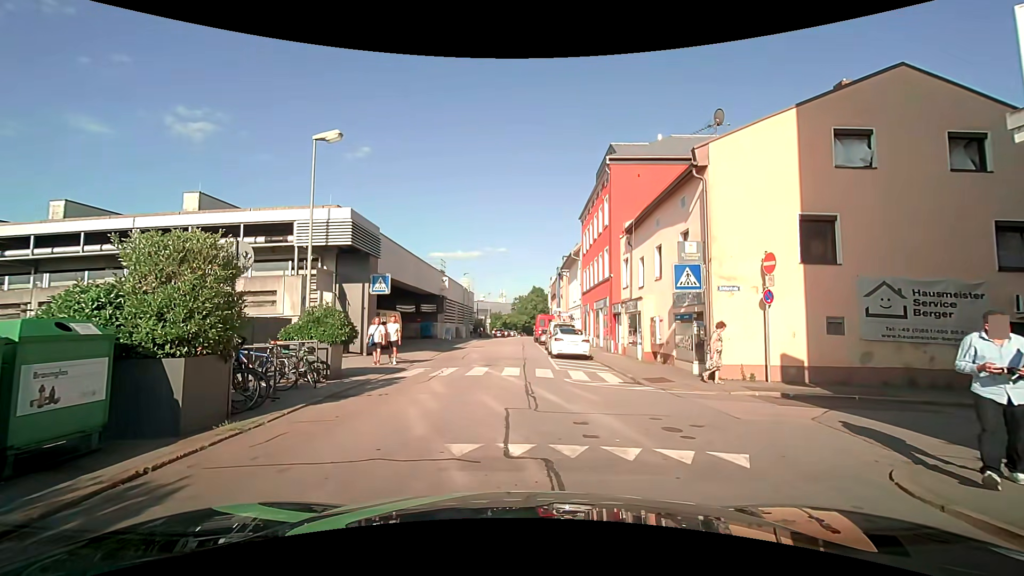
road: residential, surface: asphalt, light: Day
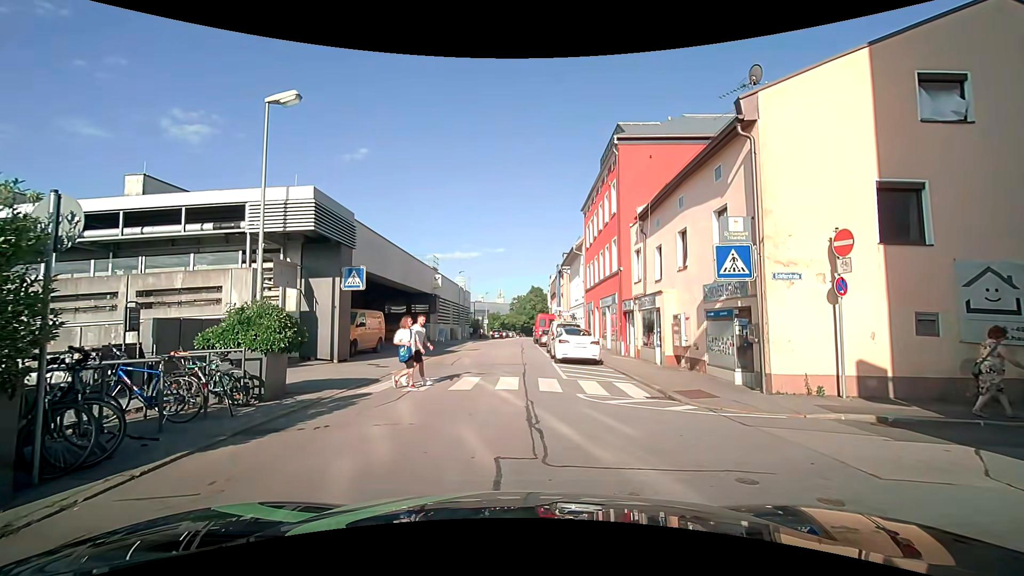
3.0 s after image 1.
(+0.1, +3.1) m; +2°
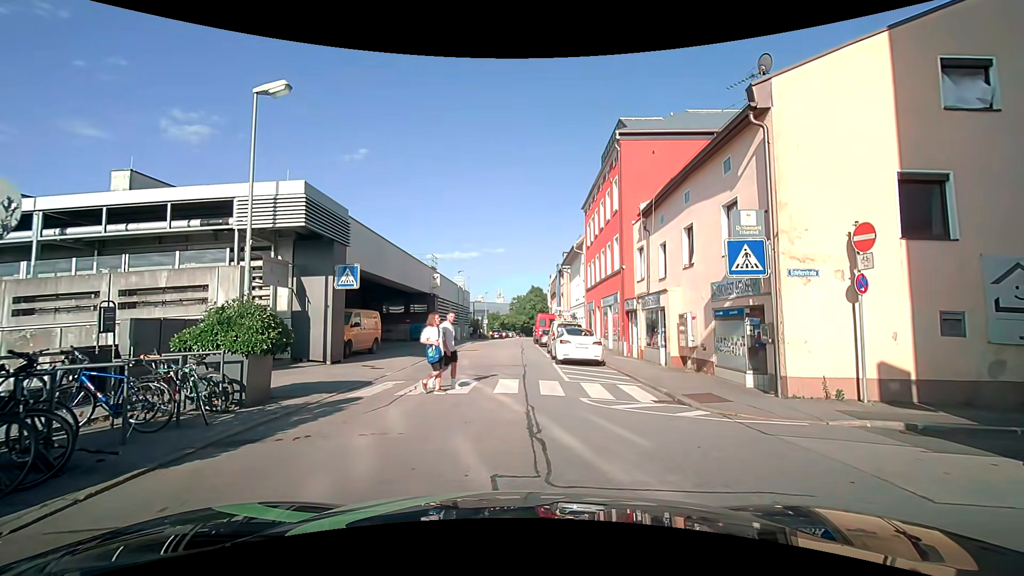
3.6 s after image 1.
(0.0, +0.6) m; 0°
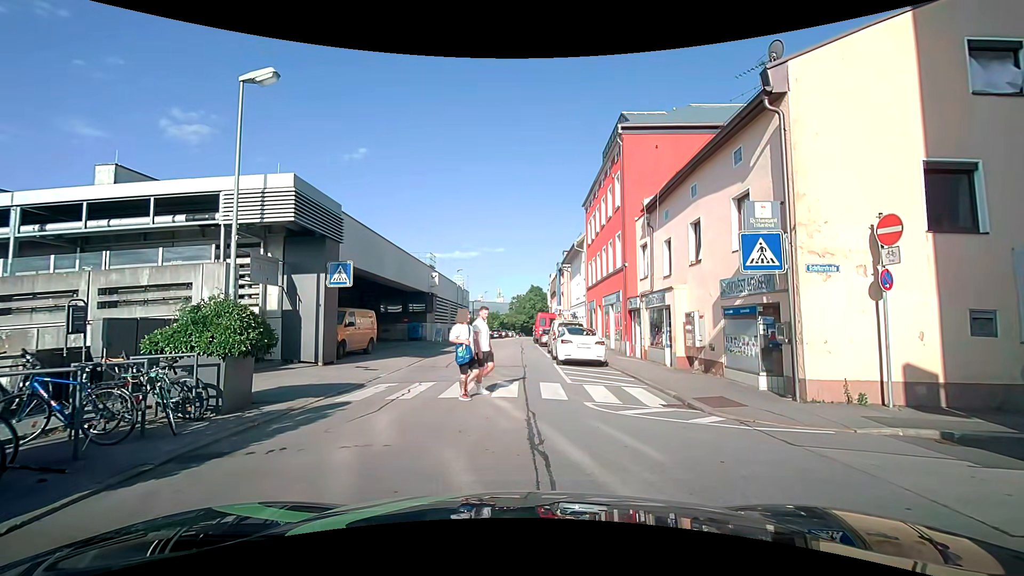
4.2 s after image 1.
(0.0, +0.7) m; 0°
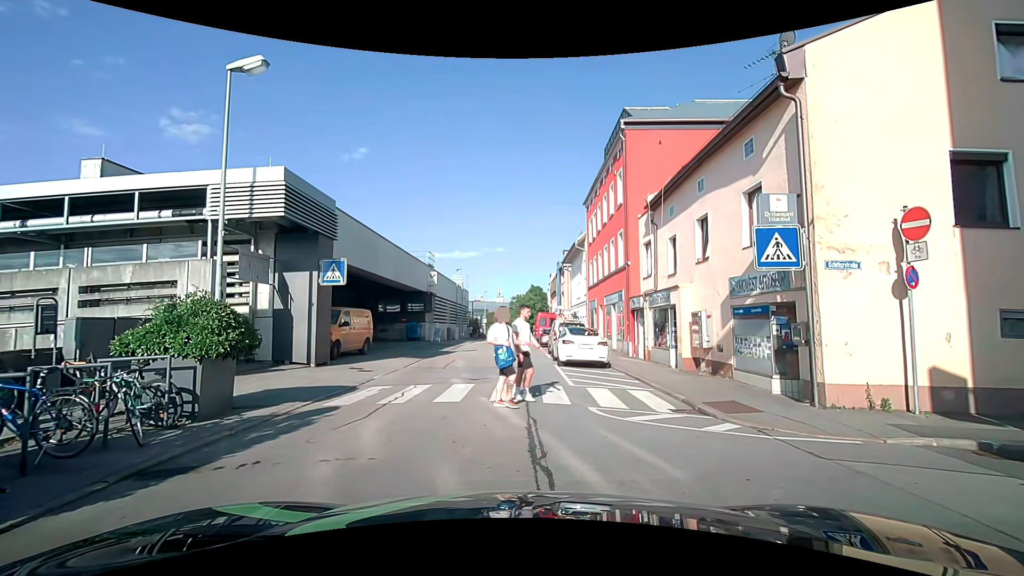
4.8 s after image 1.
(0.0, +0.6) m; 0°
